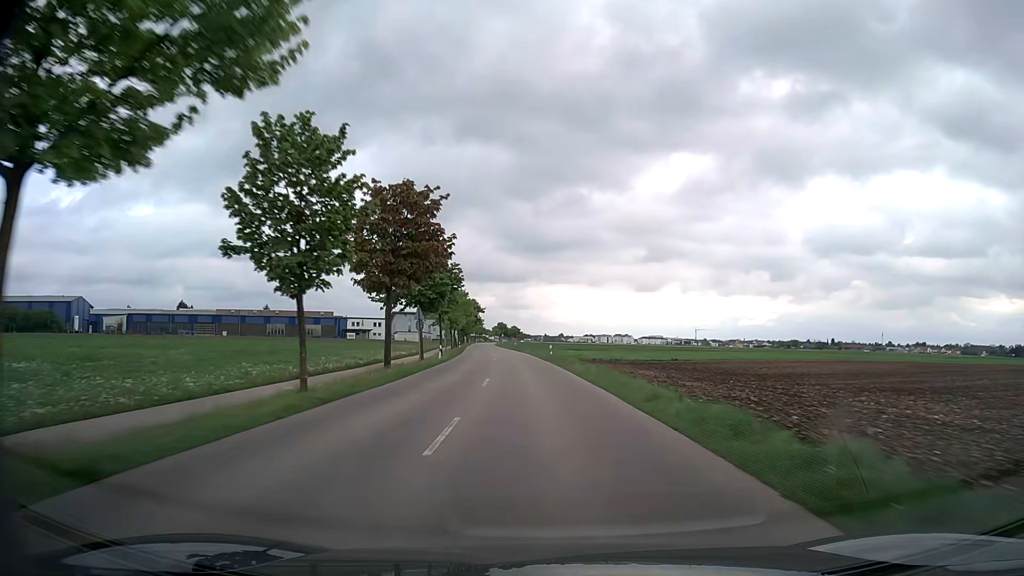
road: tertiary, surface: asphalt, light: Day
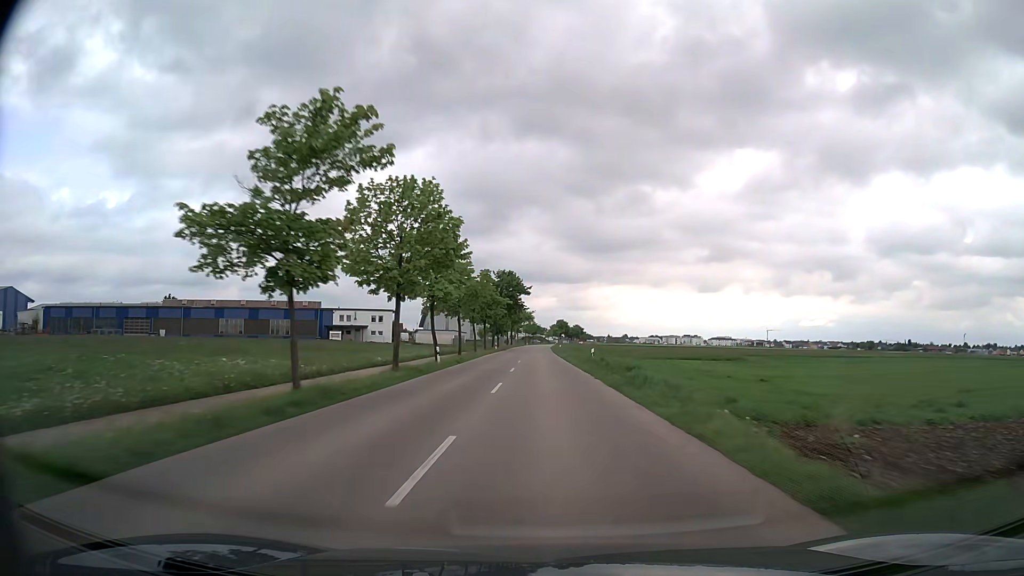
(-3.9, +62.8) m; -5°
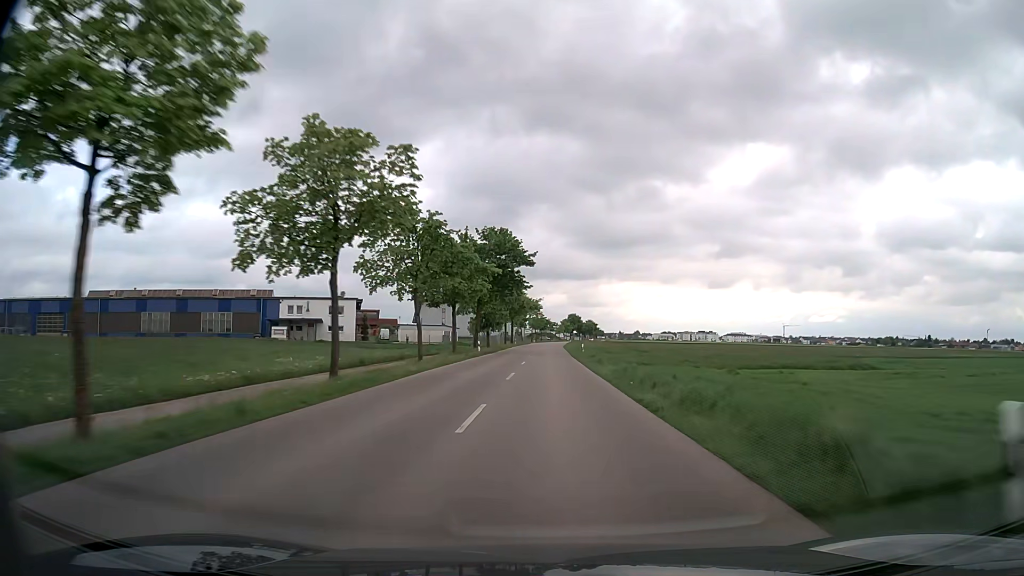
(-0.3, +32.0) m; -1°
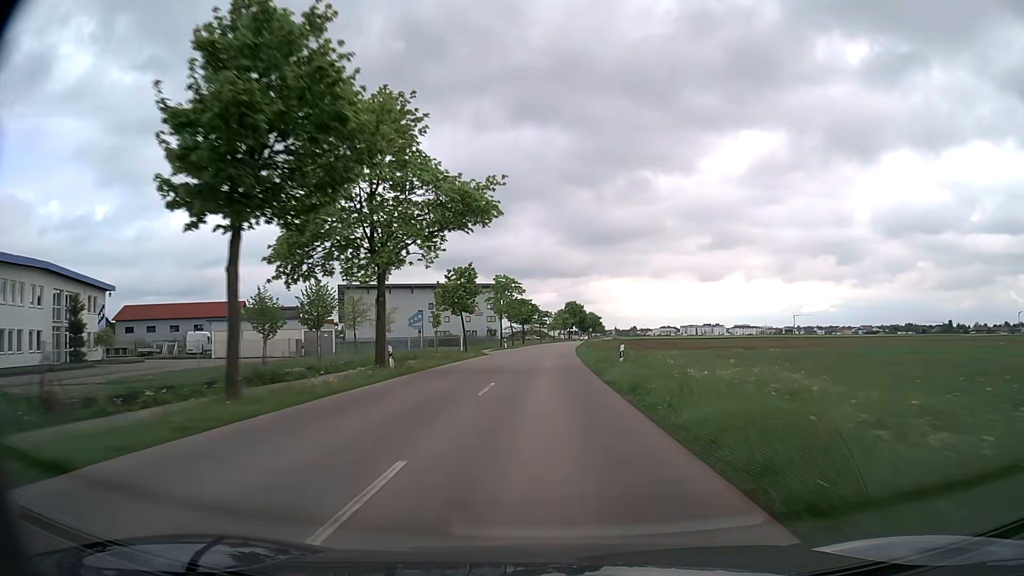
(+0.4, +78.3) m; +1°
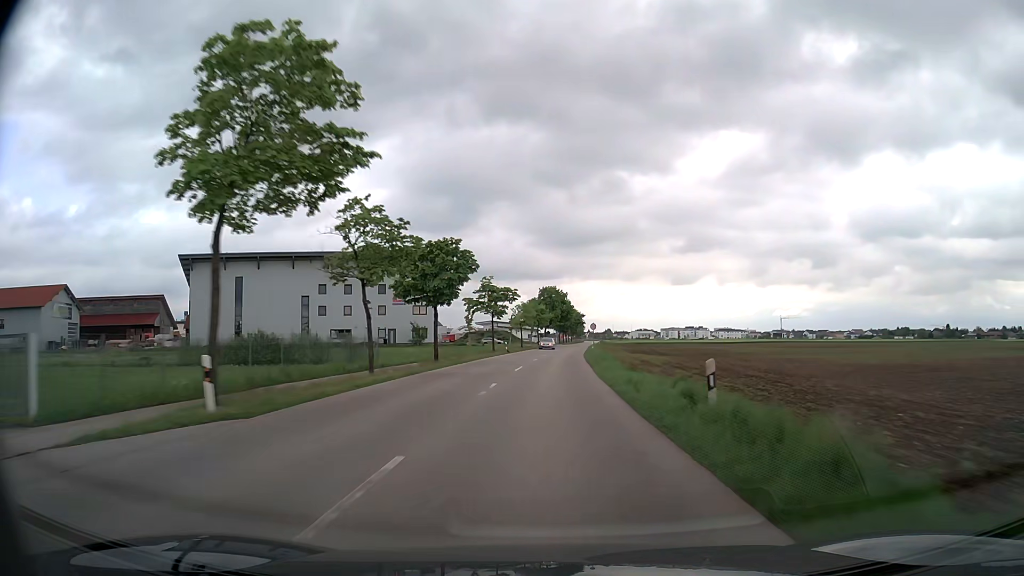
(+0.7, +59.5) m; +2°
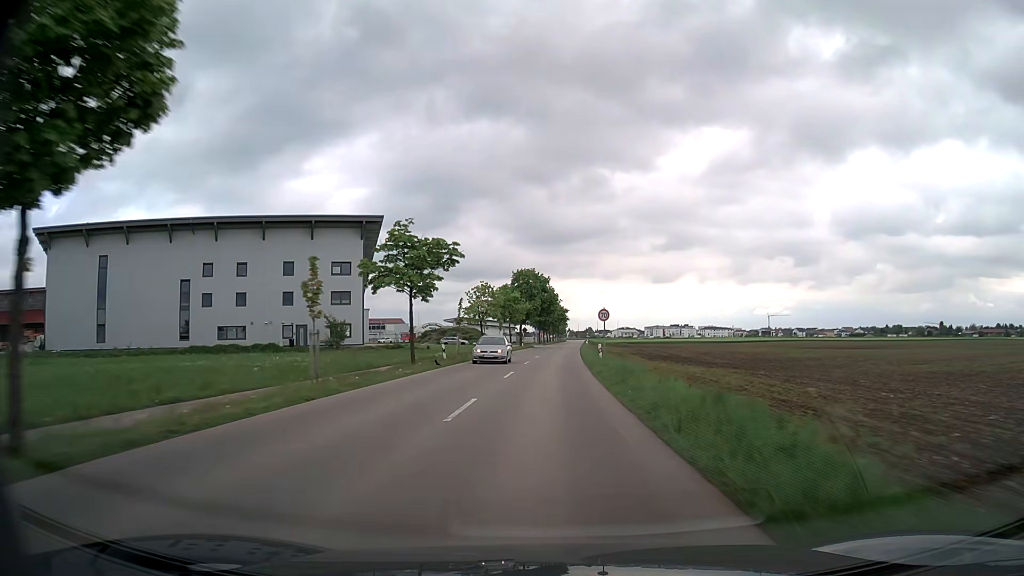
(+0.5, +28.6) m; +2°
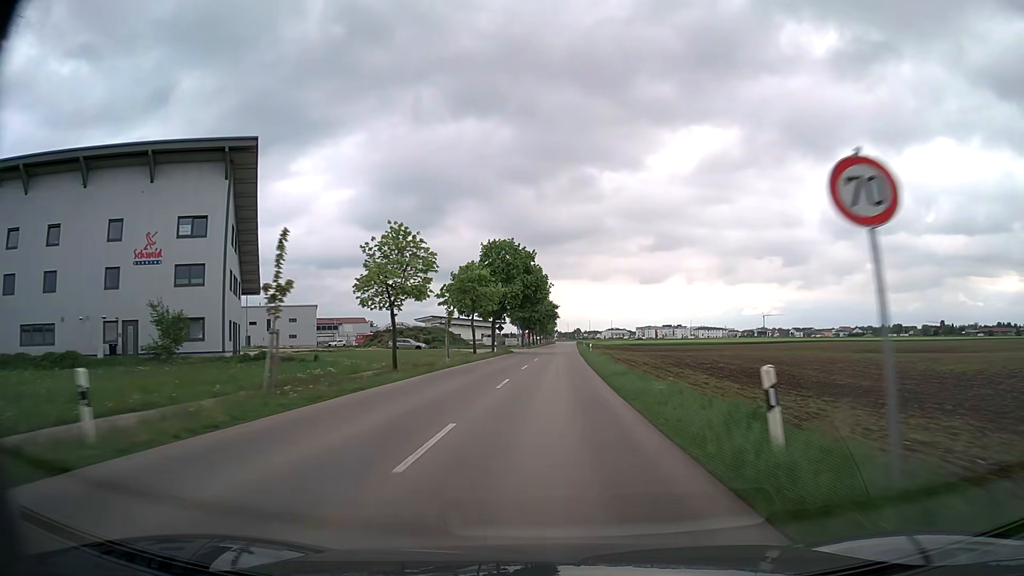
(+0.3, +28.0) m; +1°
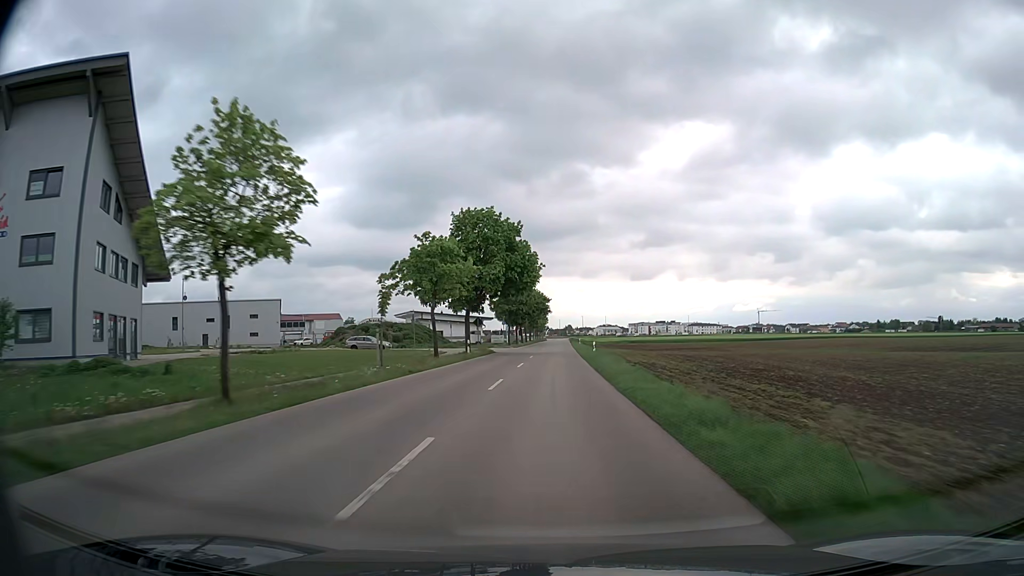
(+0.1, +13.9) m; +1°
(0, +10) (0, +20) (0, +30) (+1, +40) (+1, +50) (+1, +60) (+1, +70) (+2, +80) (+2, +90) (+2, +100) m
